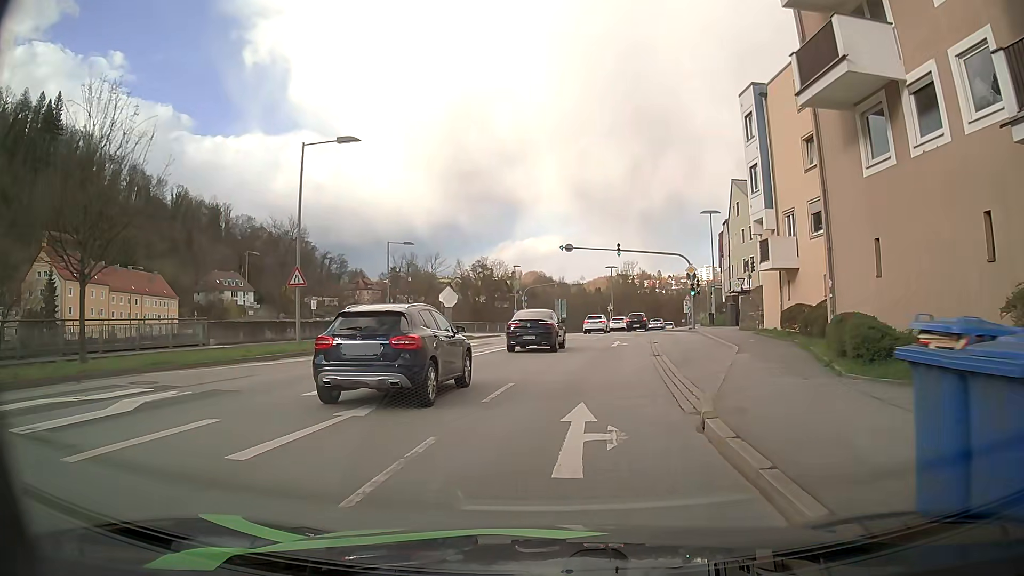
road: primary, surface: asphalt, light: Day
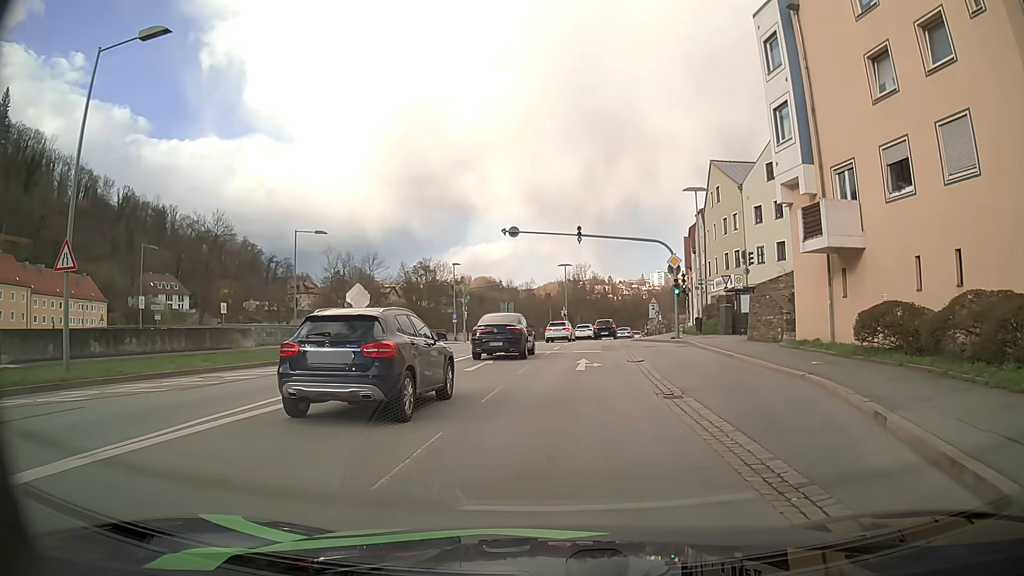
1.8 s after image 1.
(+0.6, +11.1) m; +6°
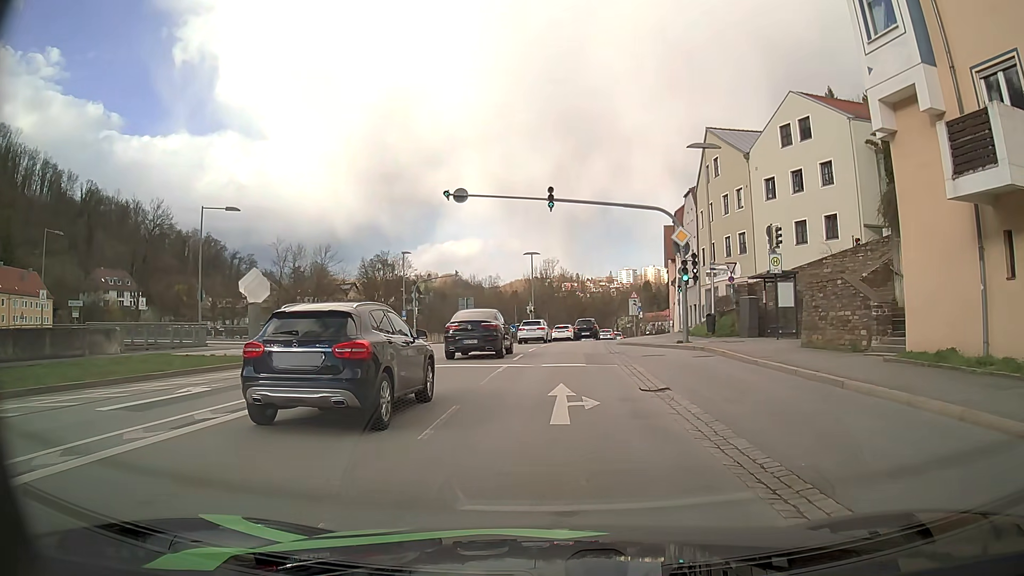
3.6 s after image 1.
(0.0, +9.9) m; +1°
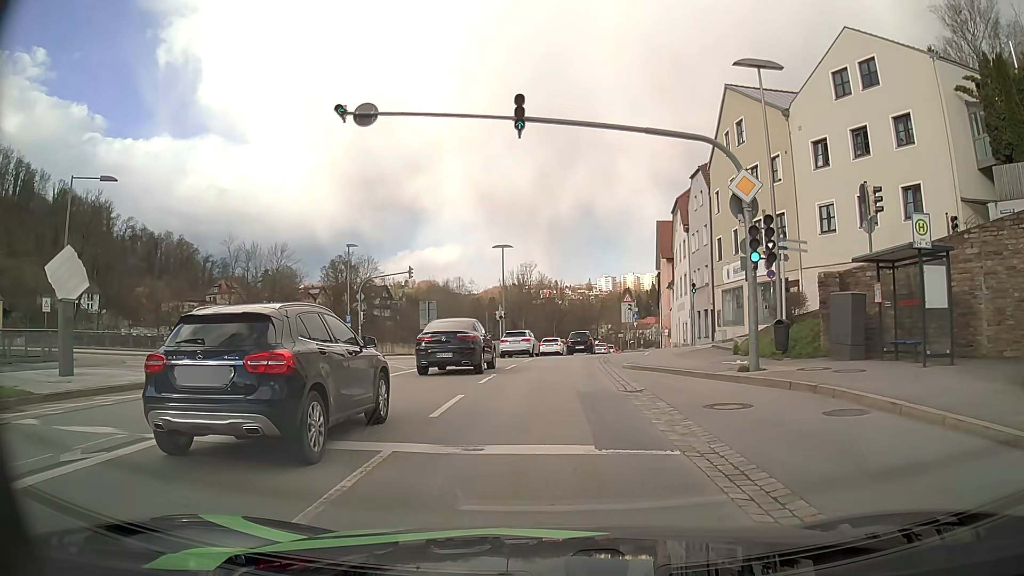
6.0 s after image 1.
(+0.3, +11.3) m; +2°
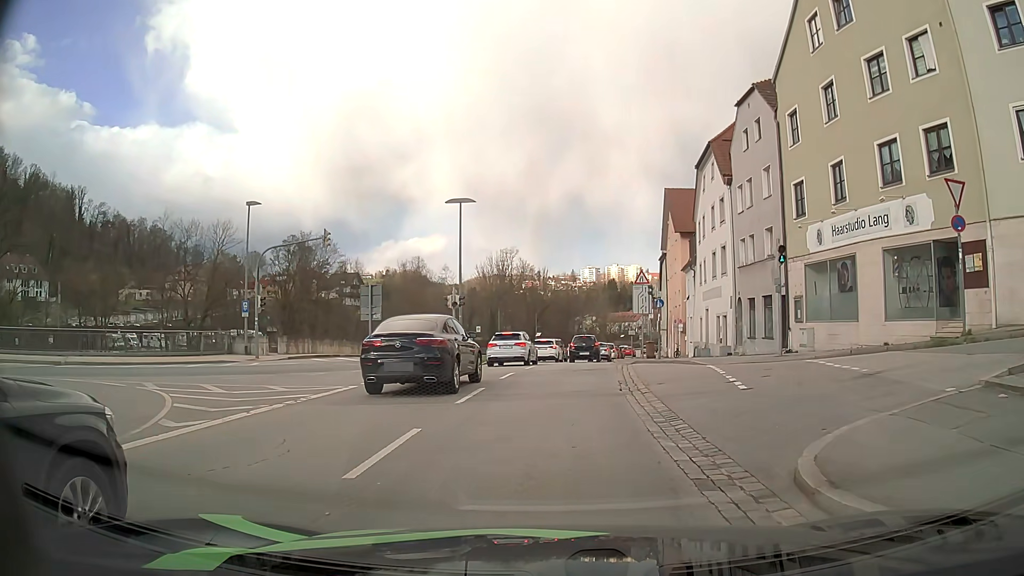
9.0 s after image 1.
(+0.3, +16.1) m; +2°
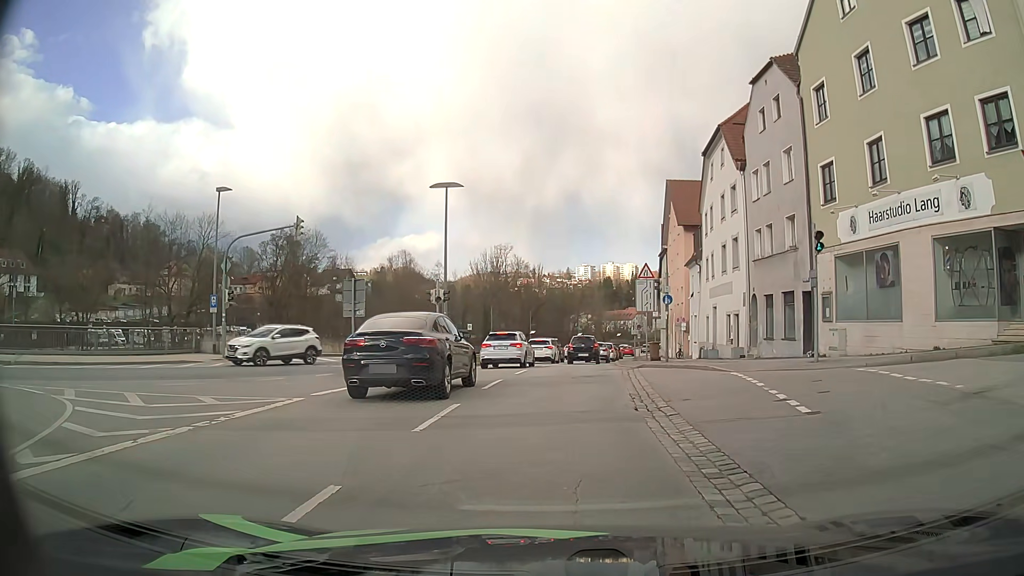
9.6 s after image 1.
(0.0, +3.3) m; 0°
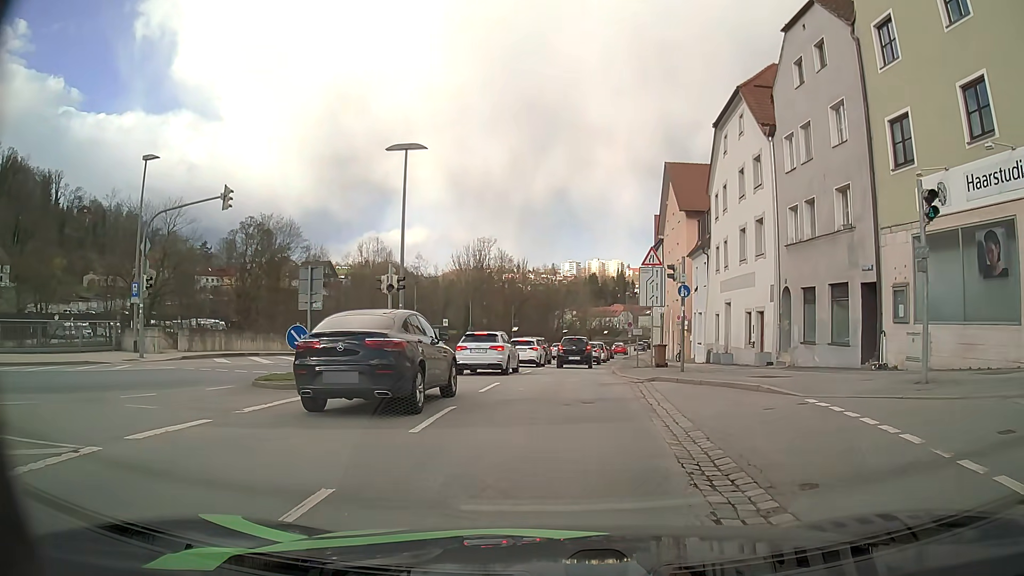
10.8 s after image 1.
(+0.1, +6.1) m; +2°
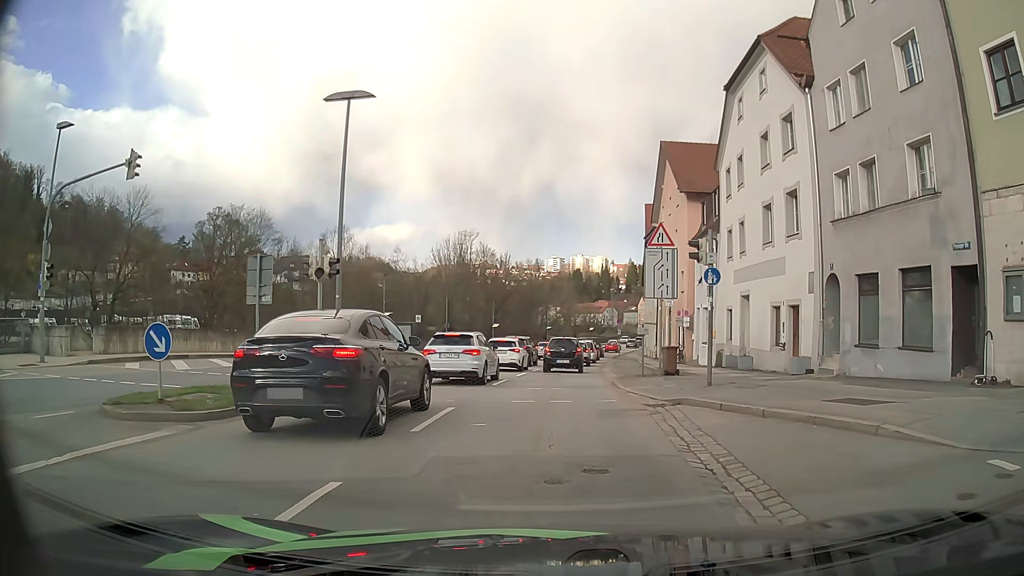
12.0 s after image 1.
(0.0, +5.6) m; +1°
